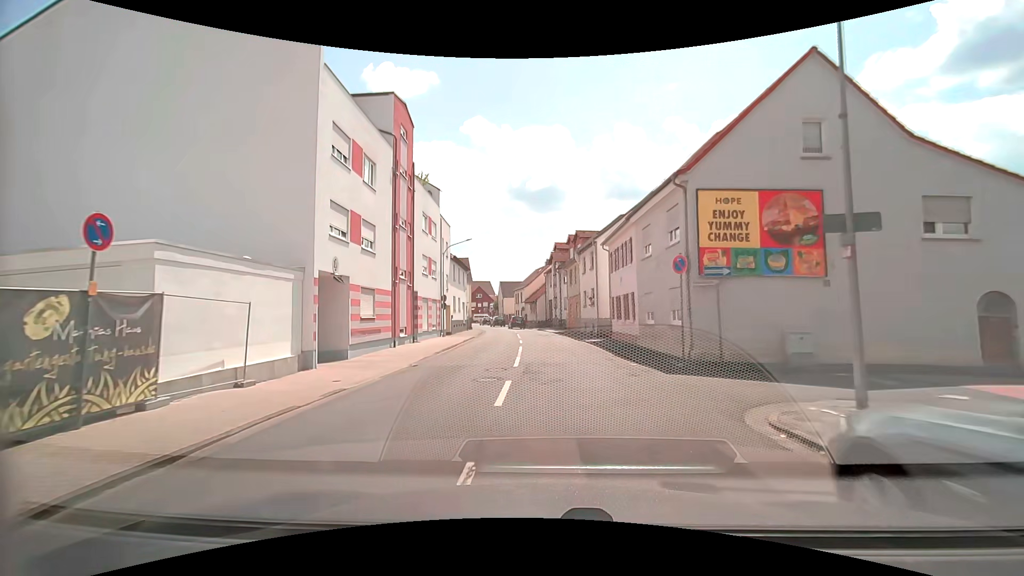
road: tertiary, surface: asphalt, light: Day
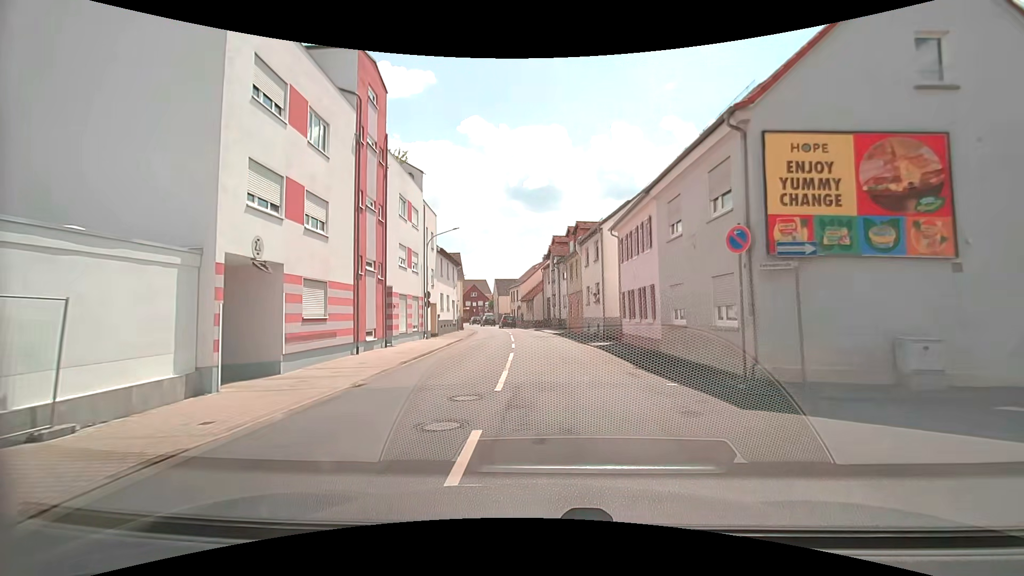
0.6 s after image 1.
(0.0, +4.7) m; 0°
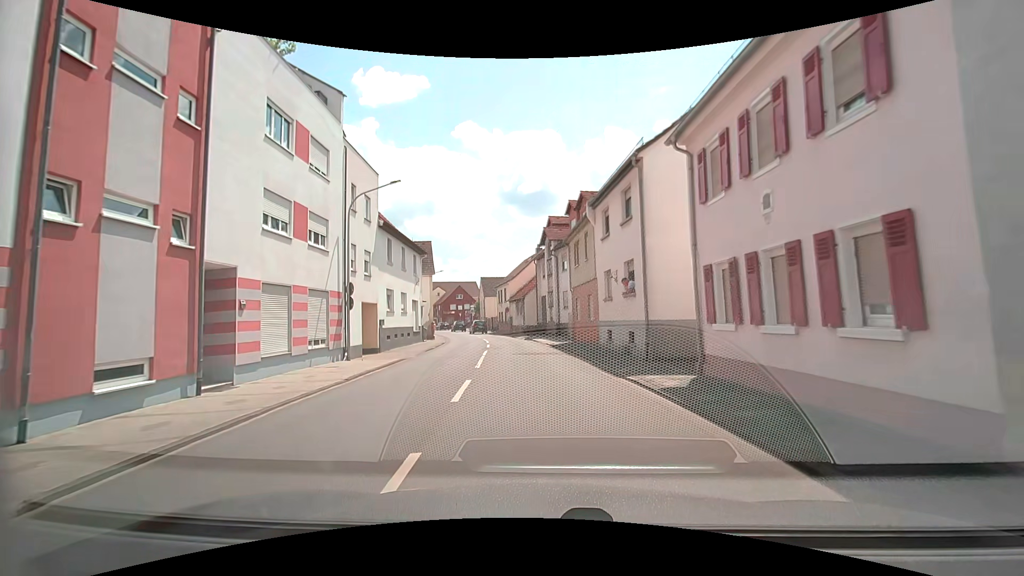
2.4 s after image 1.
(+0.3, +13.0) m; +3°
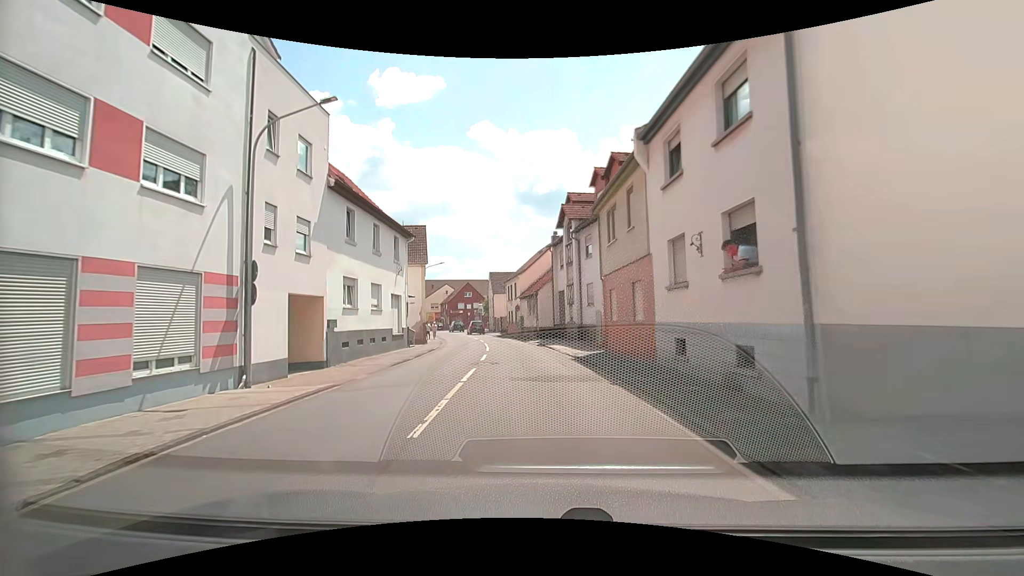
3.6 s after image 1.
(-0.4, +8.5) m; -4°
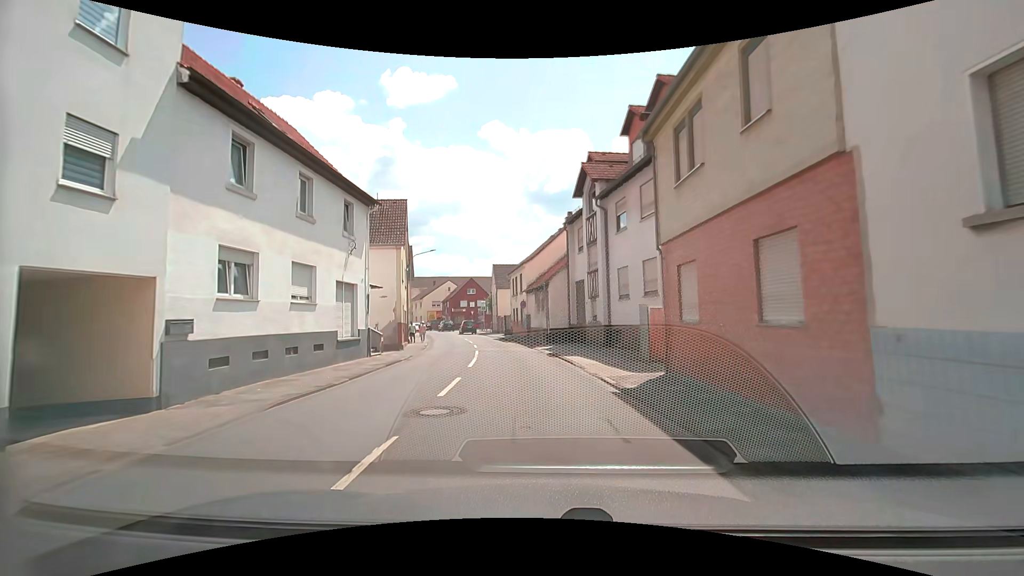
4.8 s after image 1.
(+0.1, +8.8) m; 0°
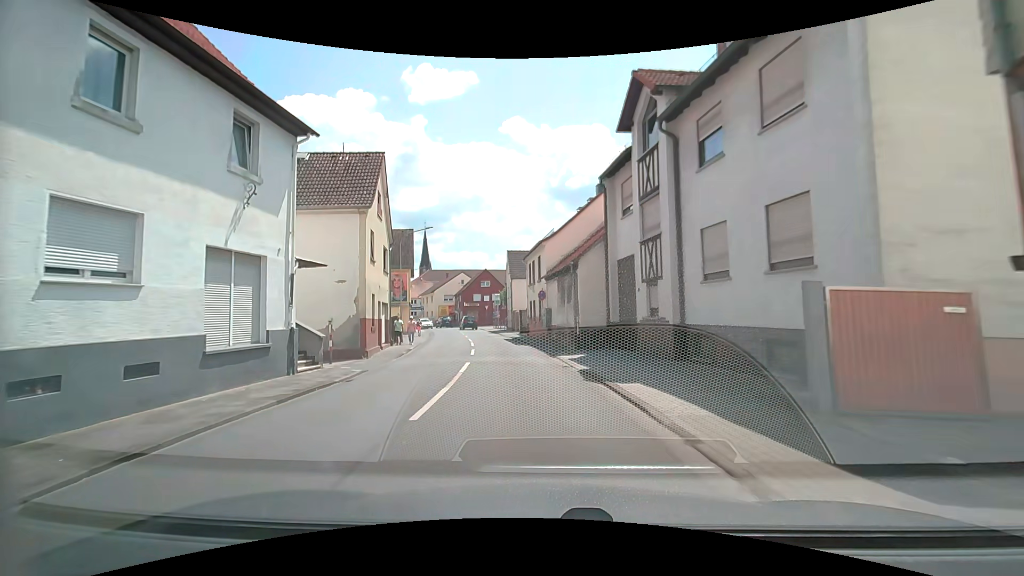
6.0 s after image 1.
(-0.2, +8.7) m; -2°
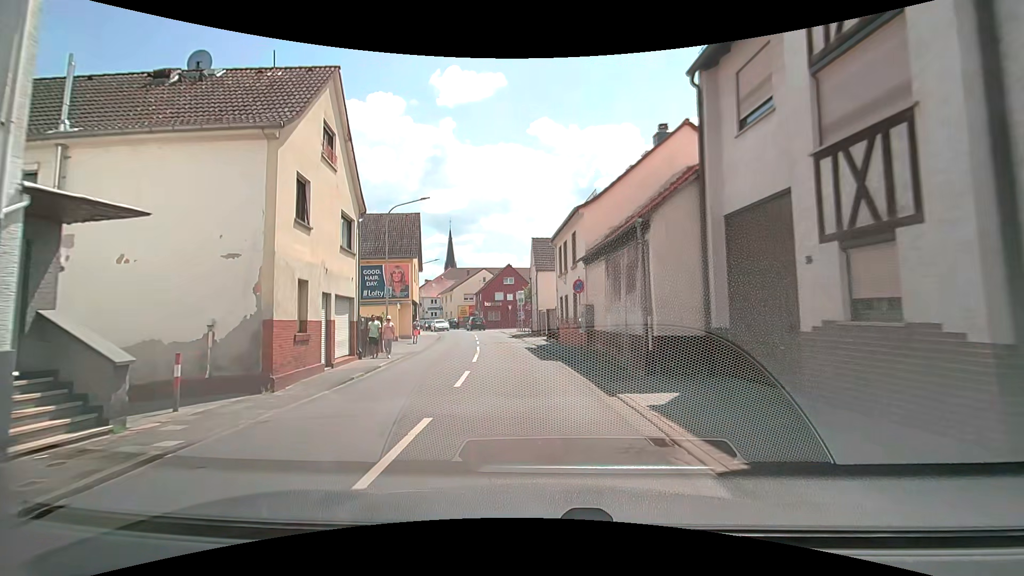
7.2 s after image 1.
(-0.3, +8.7) m; -3°
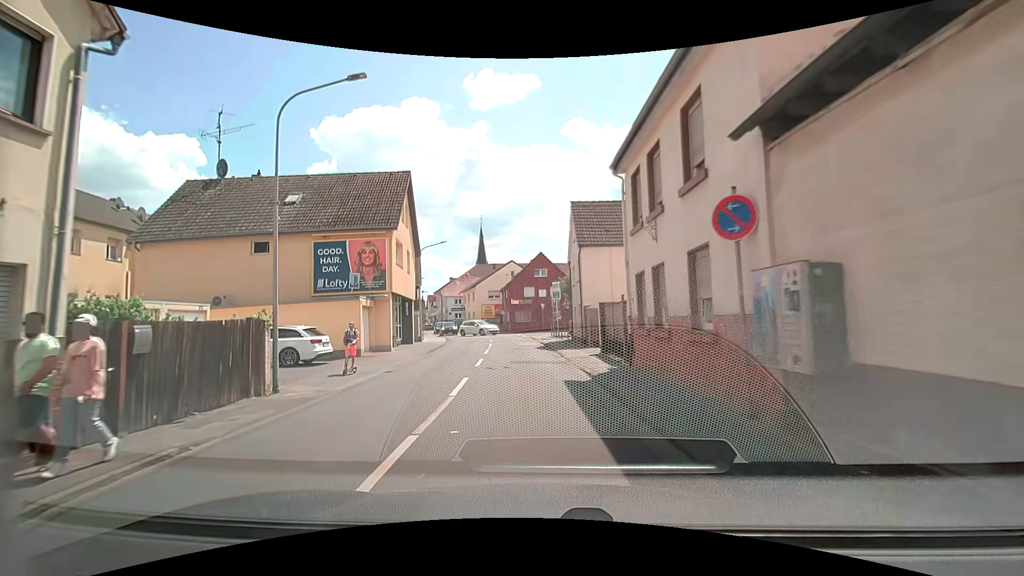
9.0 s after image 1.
(-0.7, +13.2) m; -5°
